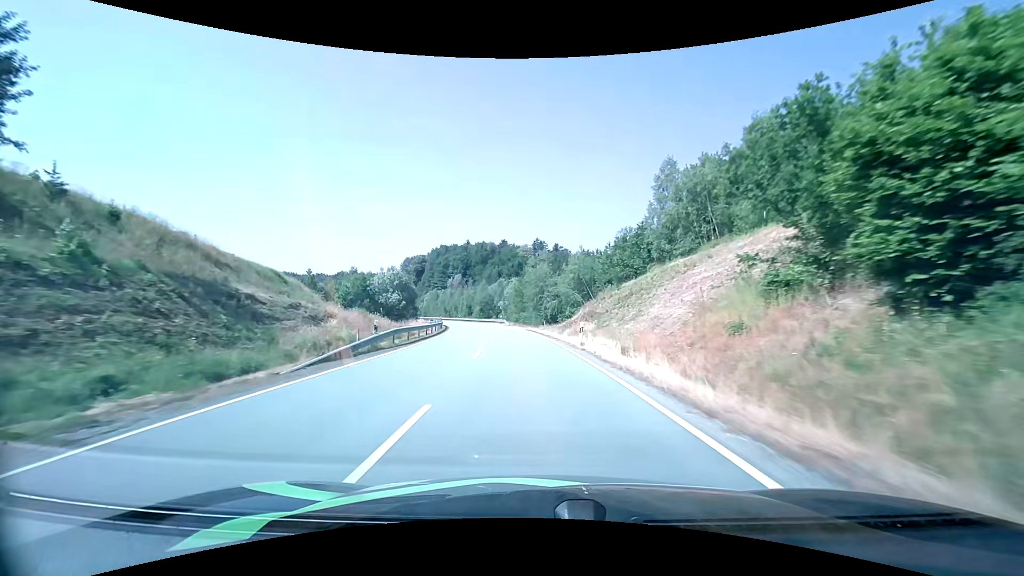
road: secondary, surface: asphalt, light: Day
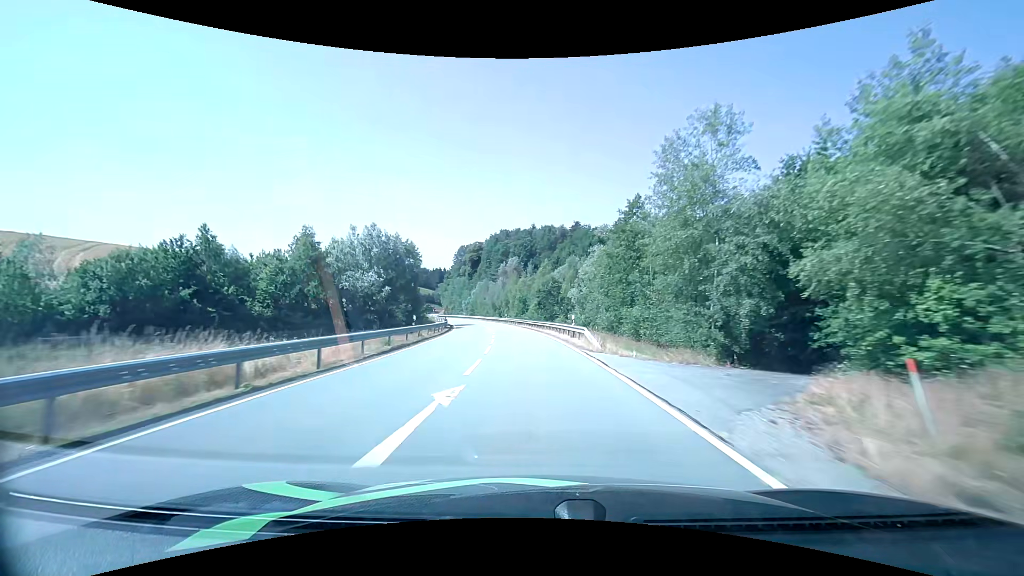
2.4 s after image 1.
(-3.5, +47.1) m; -8°
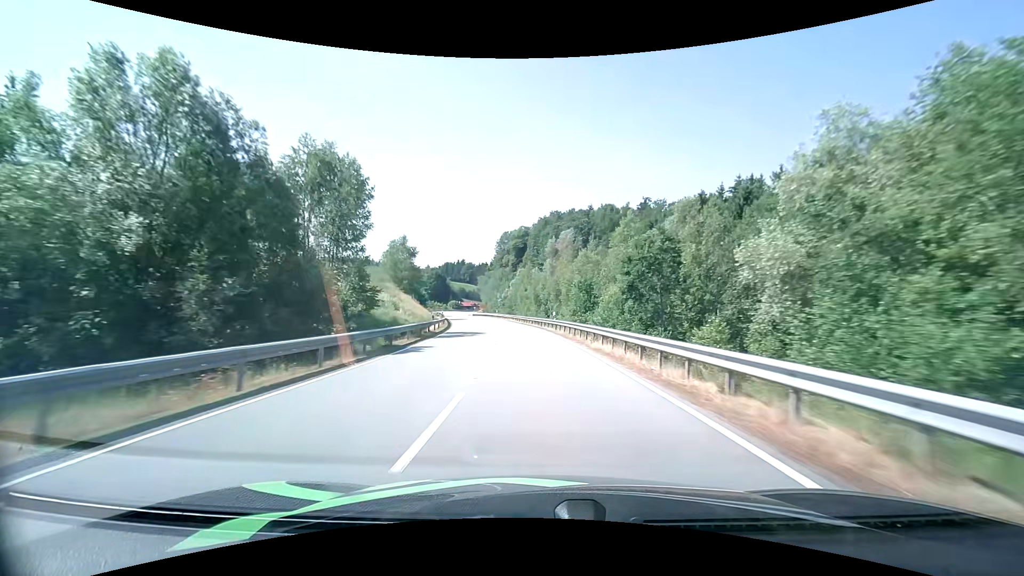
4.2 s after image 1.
(-2.0, +37.1) m; -6°
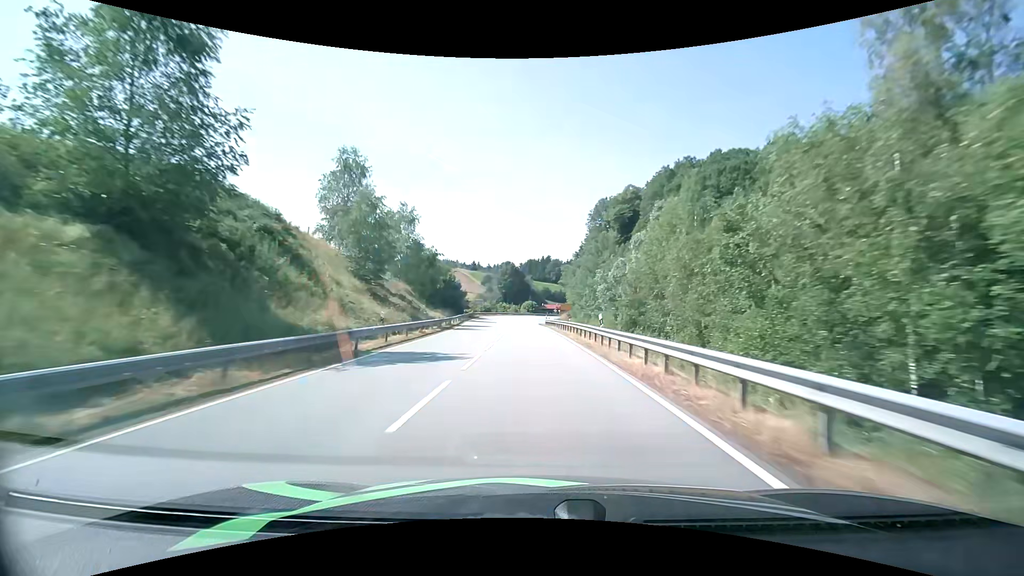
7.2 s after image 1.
(-5.8, +64.8) m; -11°
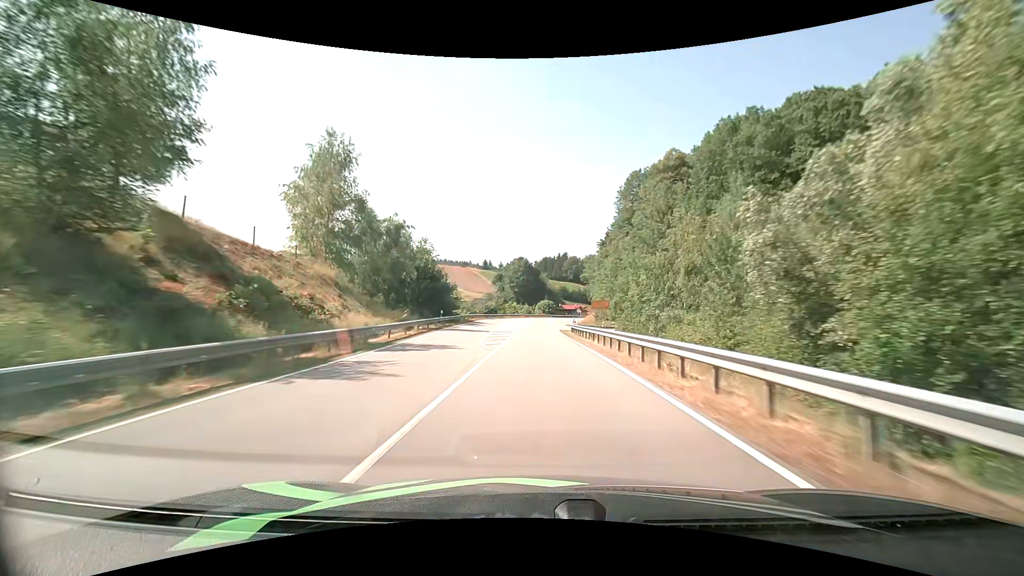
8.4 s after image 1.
(-0.4, +26.2) m; -2°
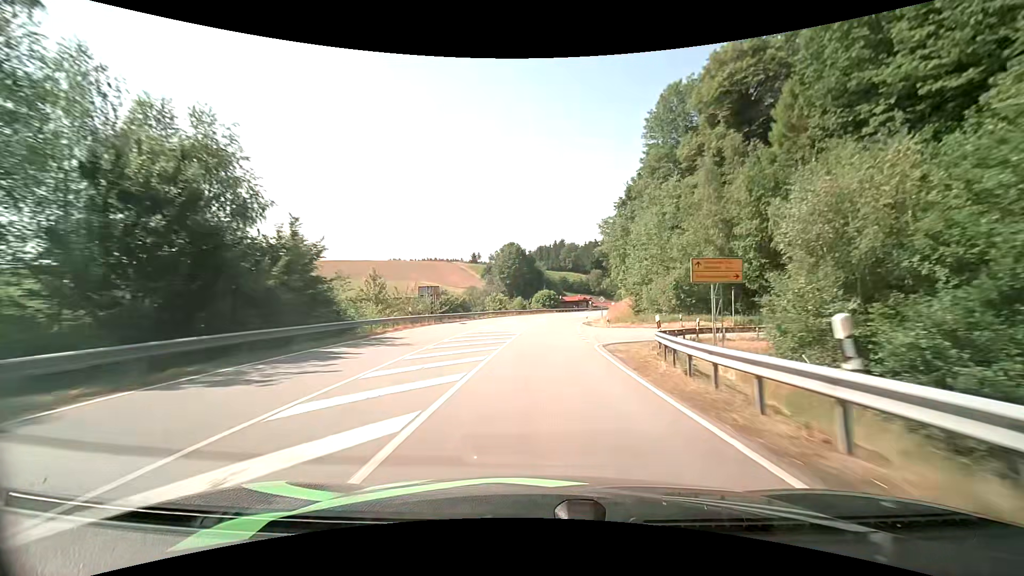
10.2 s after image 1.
(+0.2, +37.4) m; +1°
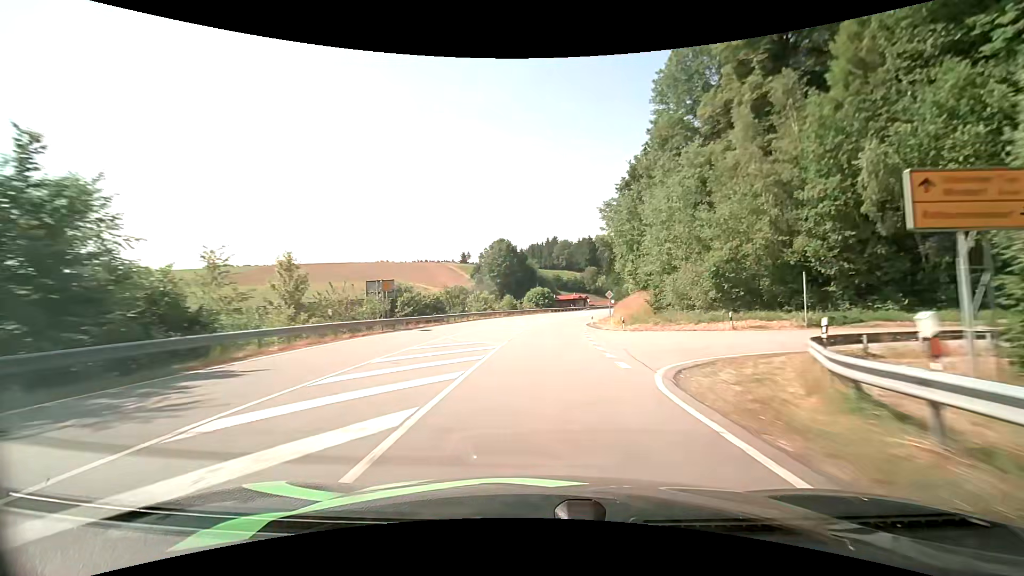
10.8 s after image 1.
(+0.1, +12.1) m; +1°
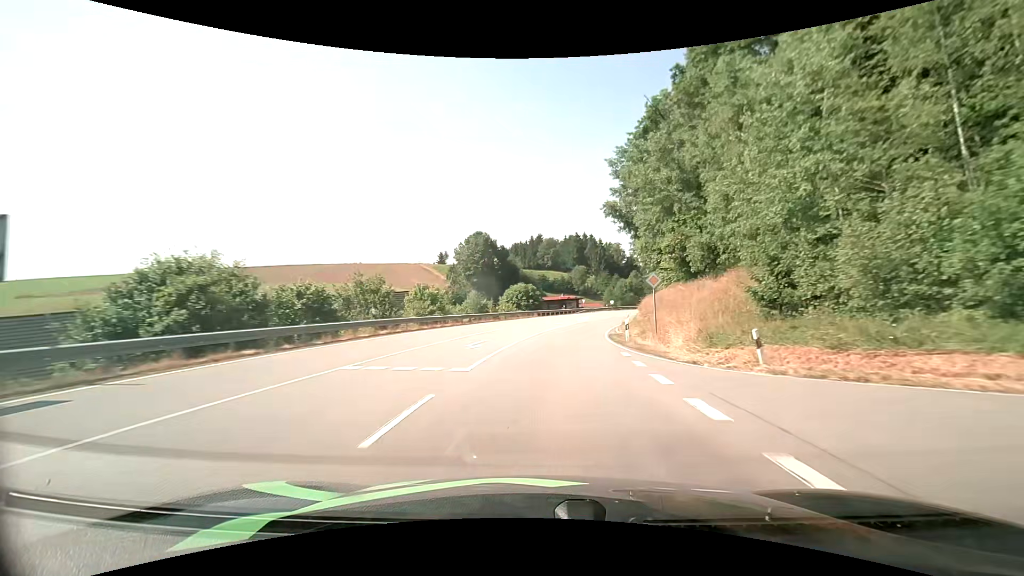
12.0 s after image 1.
(+0.3, +23.6) m; +2°
(0, +10) (+1, +20) (+2, +30) (+3, +40) (+5, +50) (+8, +59) (+11, +69) (+15, +78) (+18, +87) (+23, +96) m
